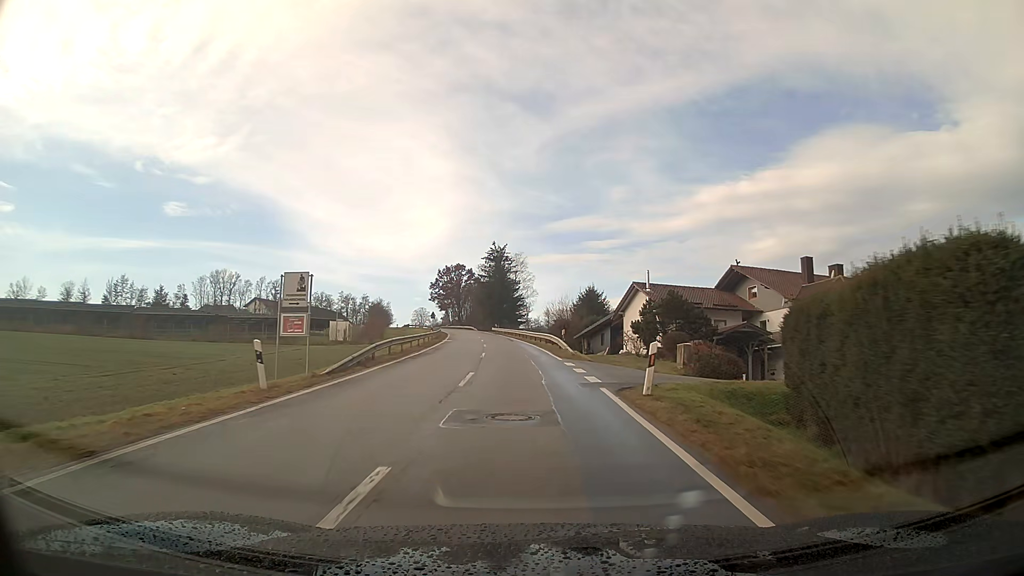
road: tertiary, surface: asphalt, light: Day
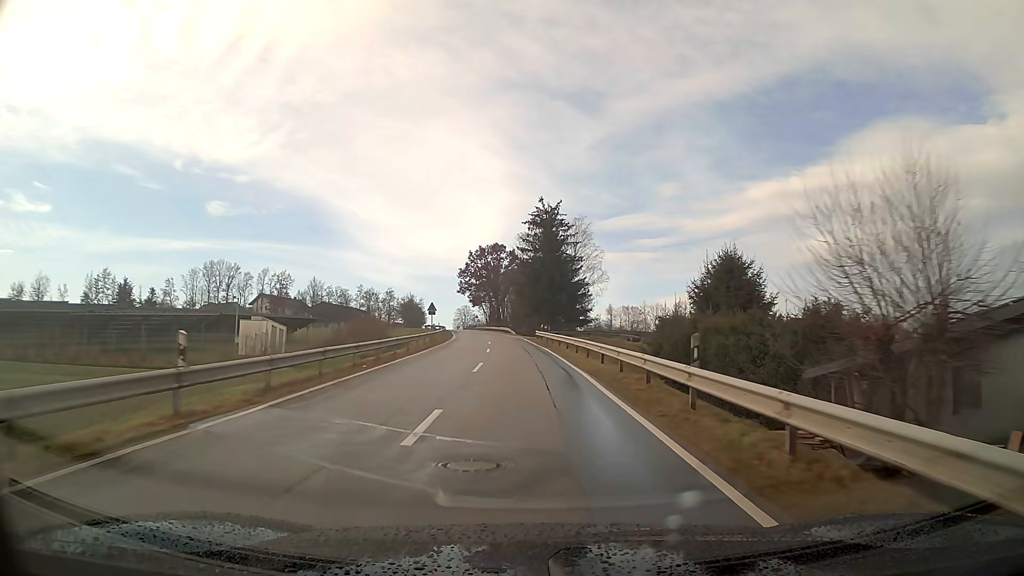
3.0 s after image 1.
(-1.8, +44.7) m; -4°
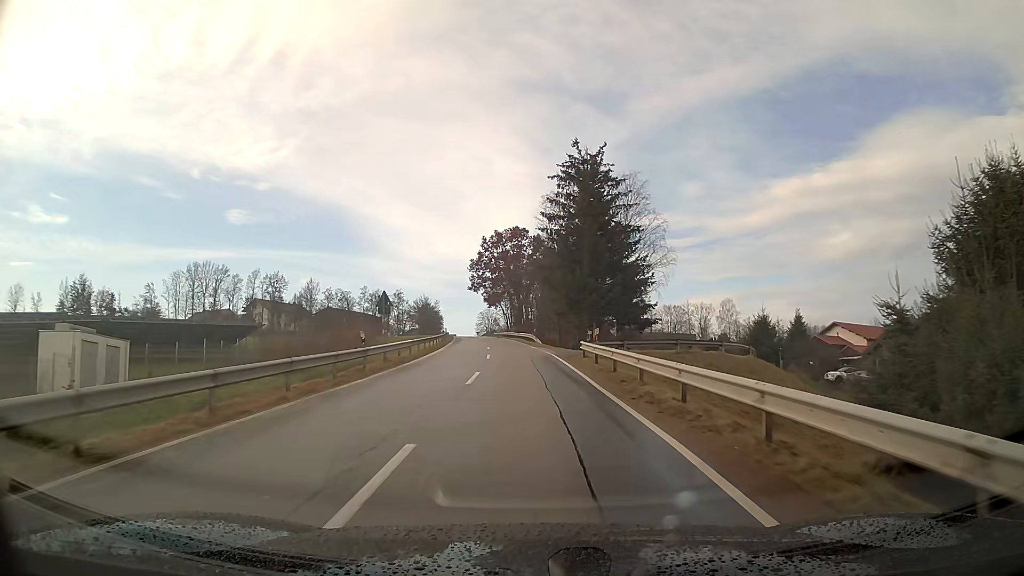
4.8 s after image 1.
(-0.5, +27.2) m; -2°
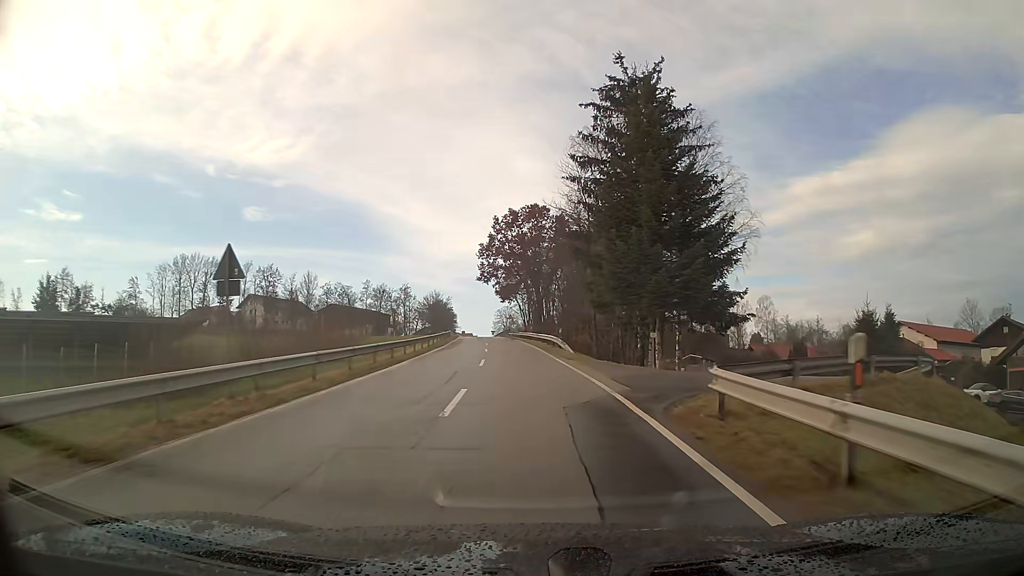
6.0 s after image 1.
(-0.3, +18.2) m; -2°
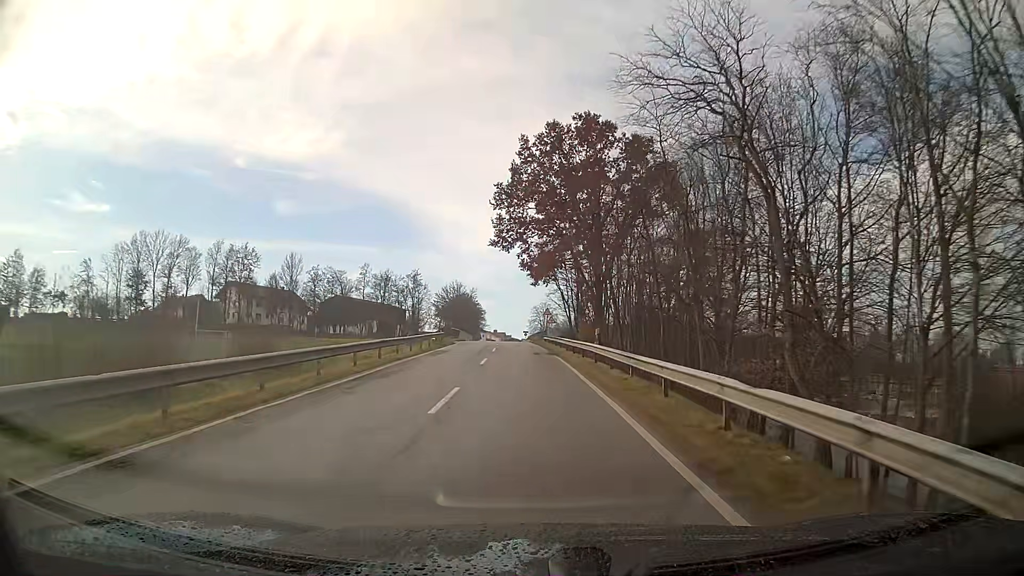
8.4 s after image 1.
(-1.1, +36.5) m; -3°
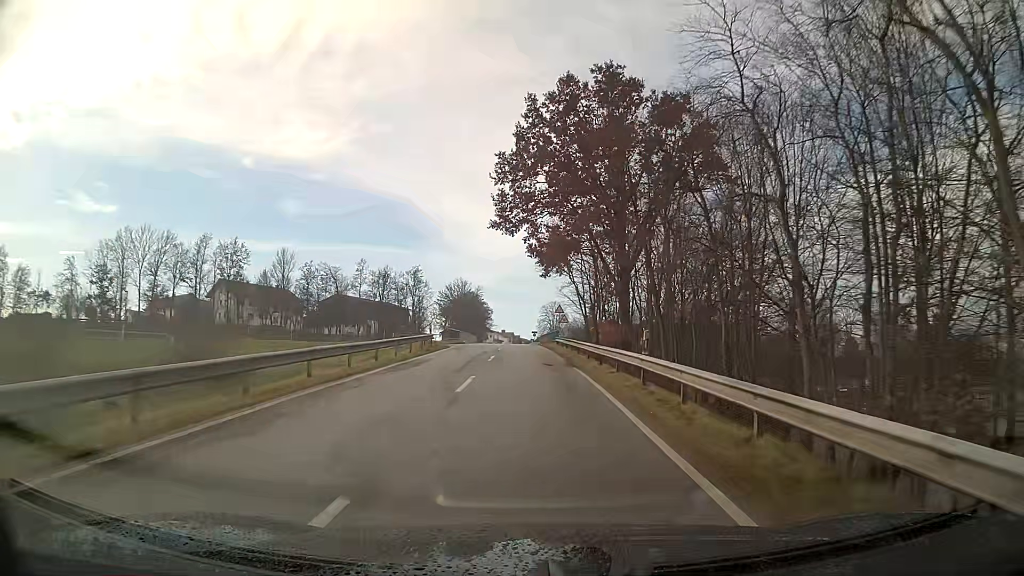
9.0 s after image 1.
(0.0, +9.2) m; -1°
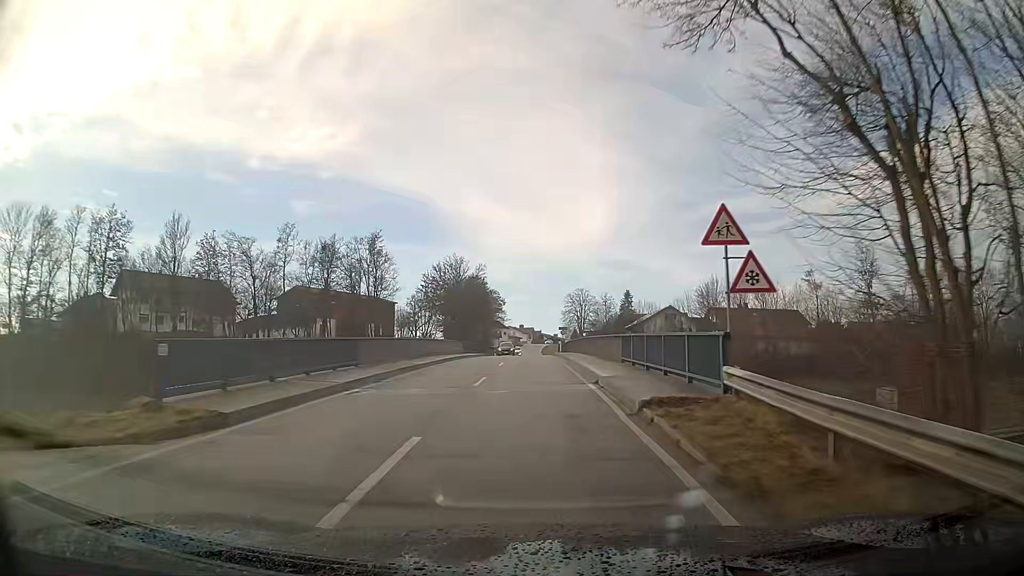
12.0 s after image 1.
(-1.2, +45.8) m; -2°
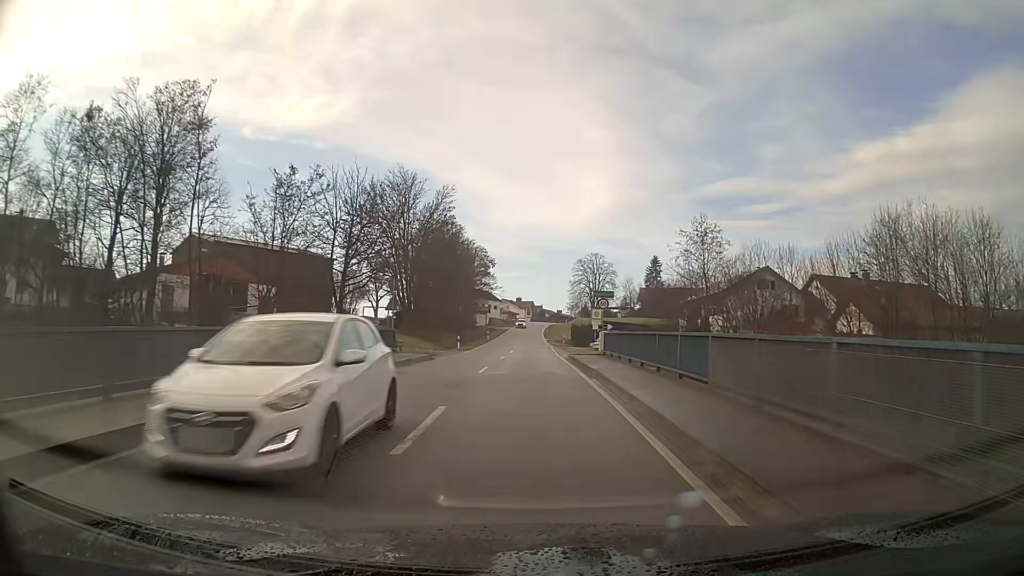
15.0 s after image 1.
(0.0, +46.1) m; 0°
